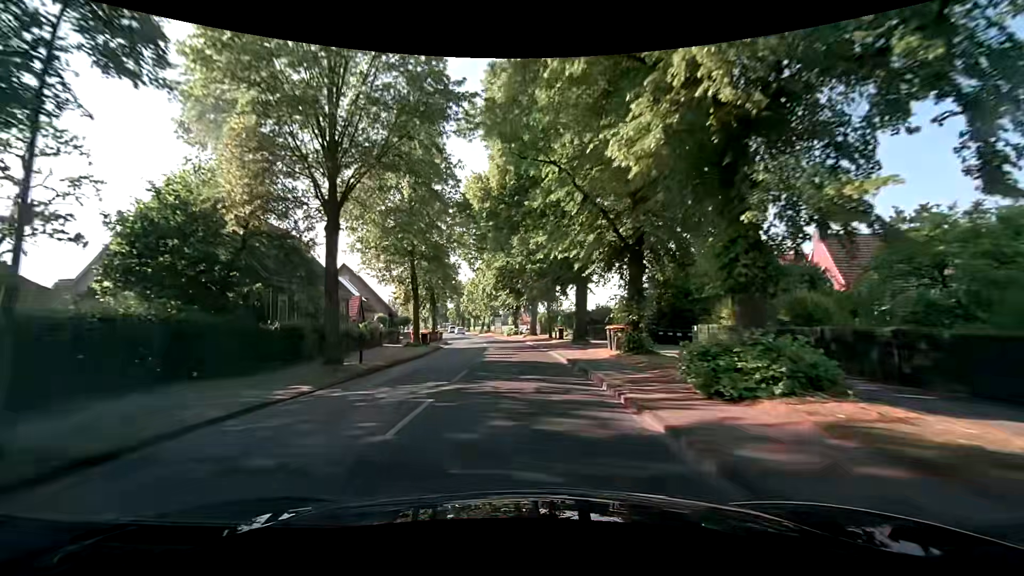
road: secondary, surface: asphalt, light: Day
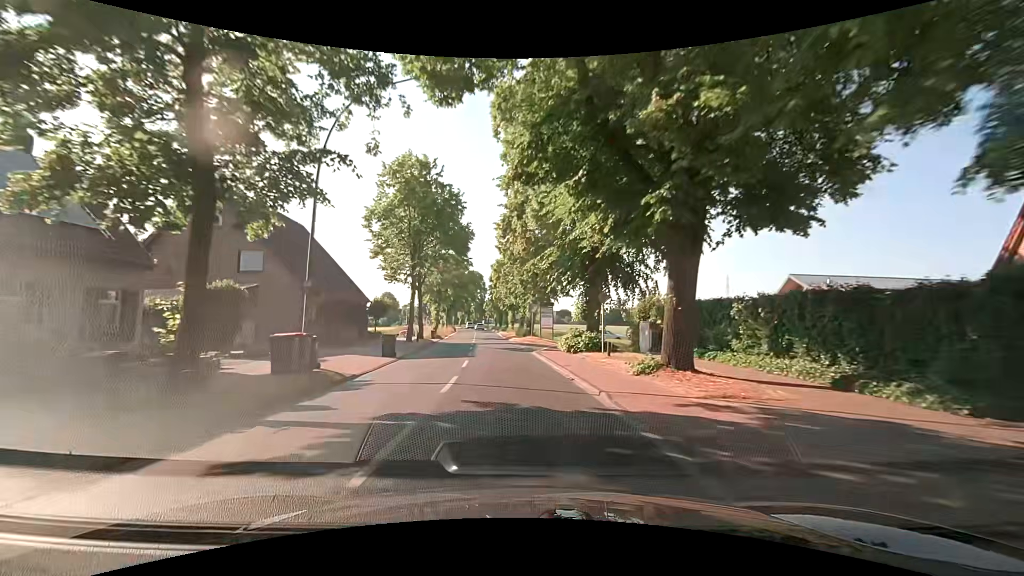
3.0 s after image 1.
(-1.6, +38.7) m; -5°
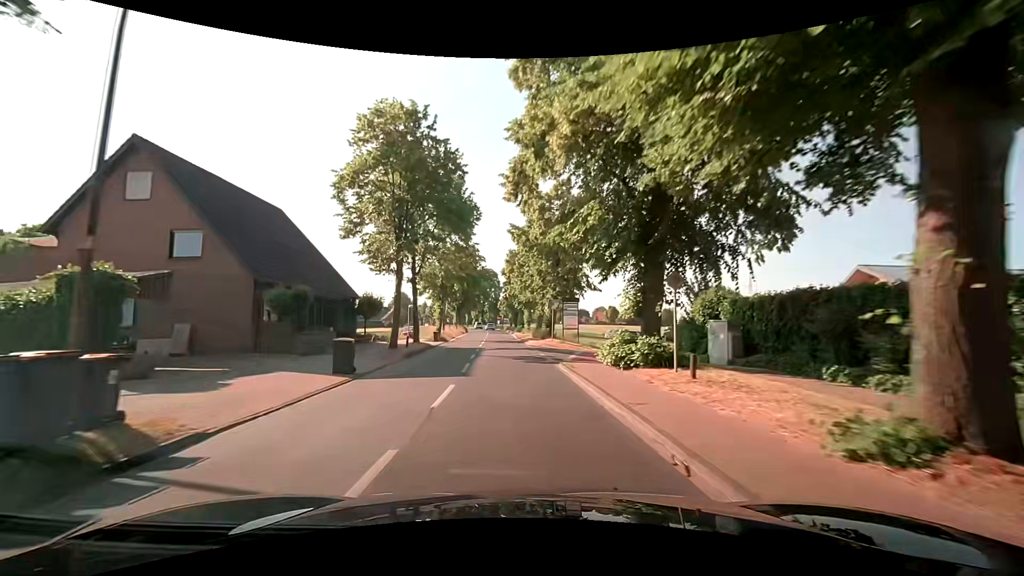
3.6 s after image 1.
(-0.2, +7.8) m; -3°
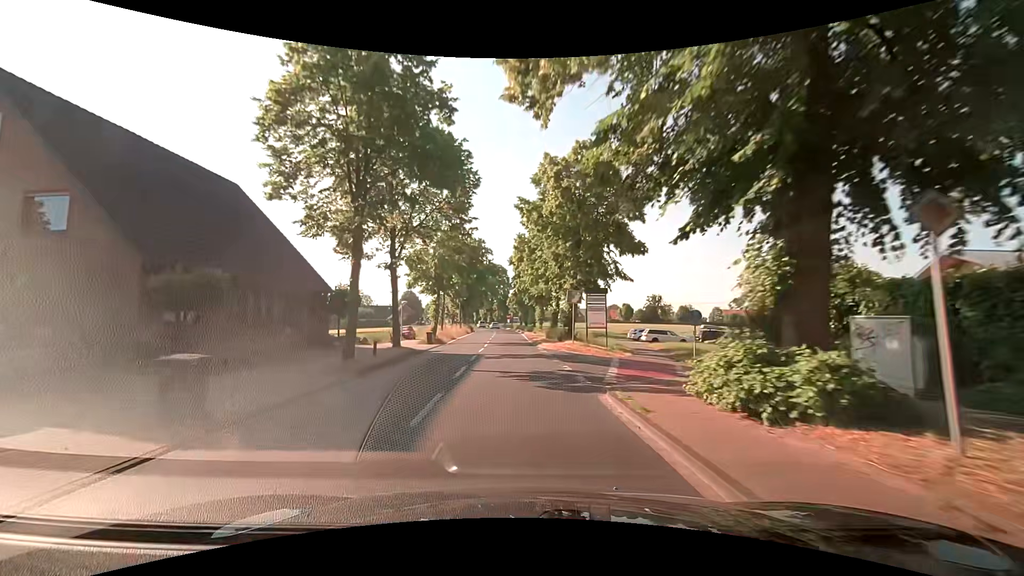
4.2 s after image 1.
(-0.1, +7.8) m; -1°
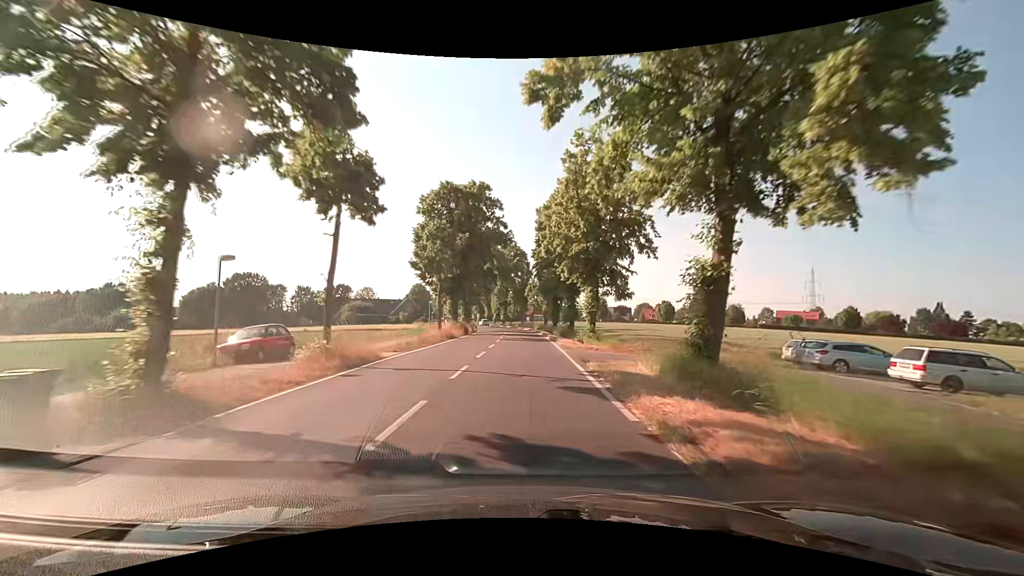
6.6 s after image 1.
(-0.8, +31.1) m; -2°
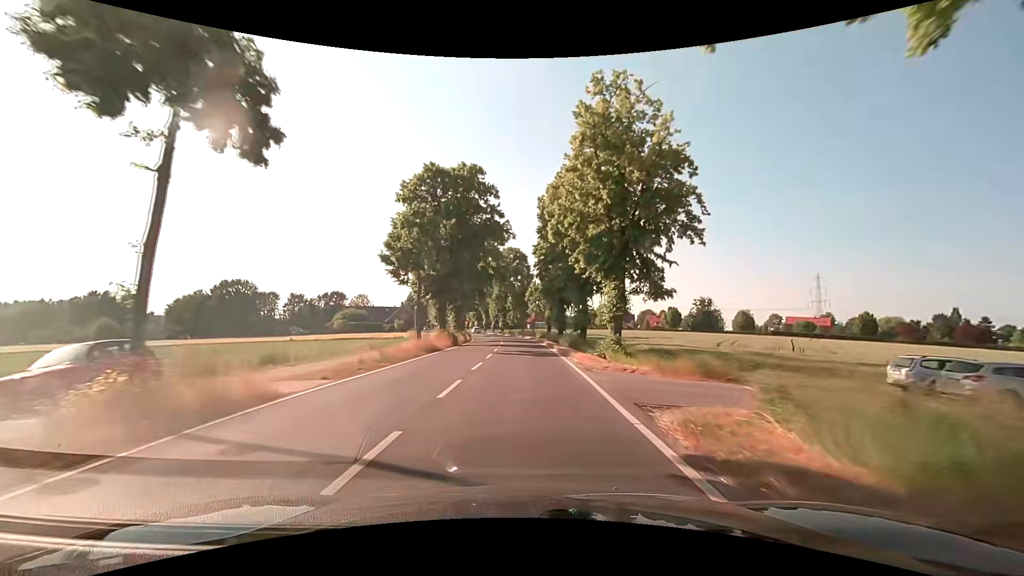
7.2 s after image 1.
(0.0, +7.8) m; 0°
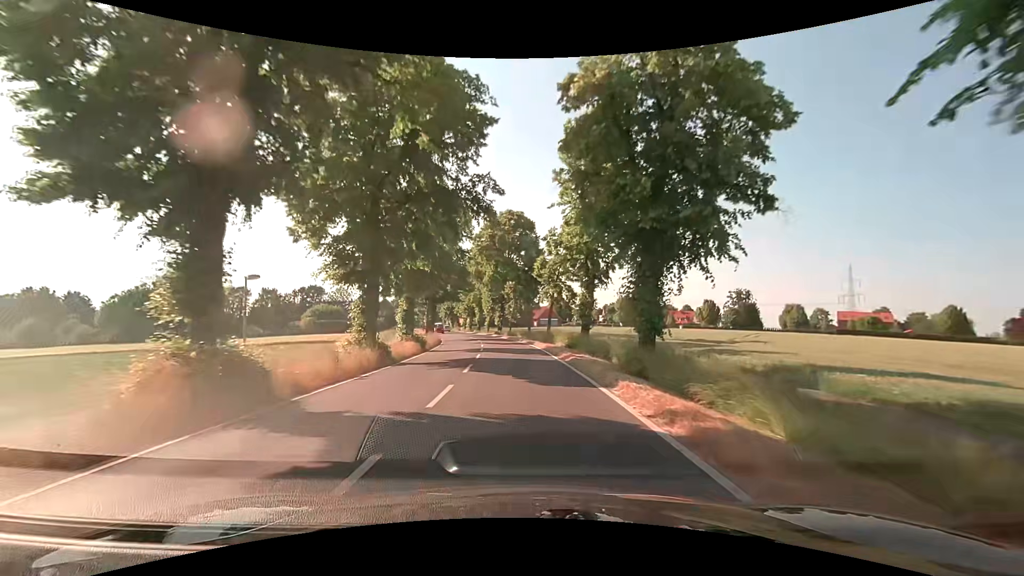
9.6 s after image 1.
(0.0, +31.1) m; -1°
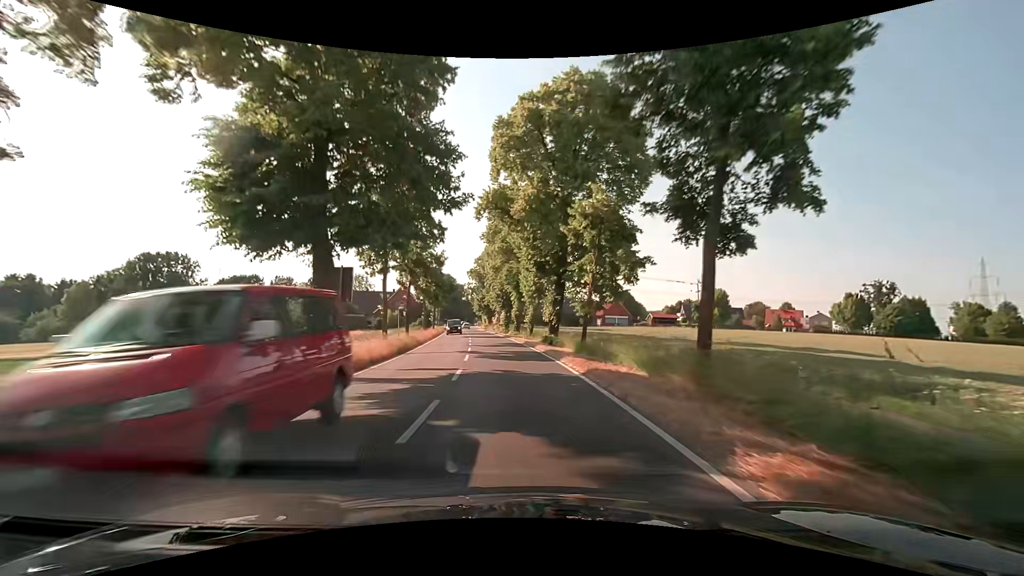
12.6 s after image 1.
(-1.6, +38.8) m; -6°
(0, +10) (-1, +20) (-2, +30) (-3, +40) (-4, +50) (-5, +60) (-7, +70) (-8, +80) (-9, +89) (-11, +99) m
